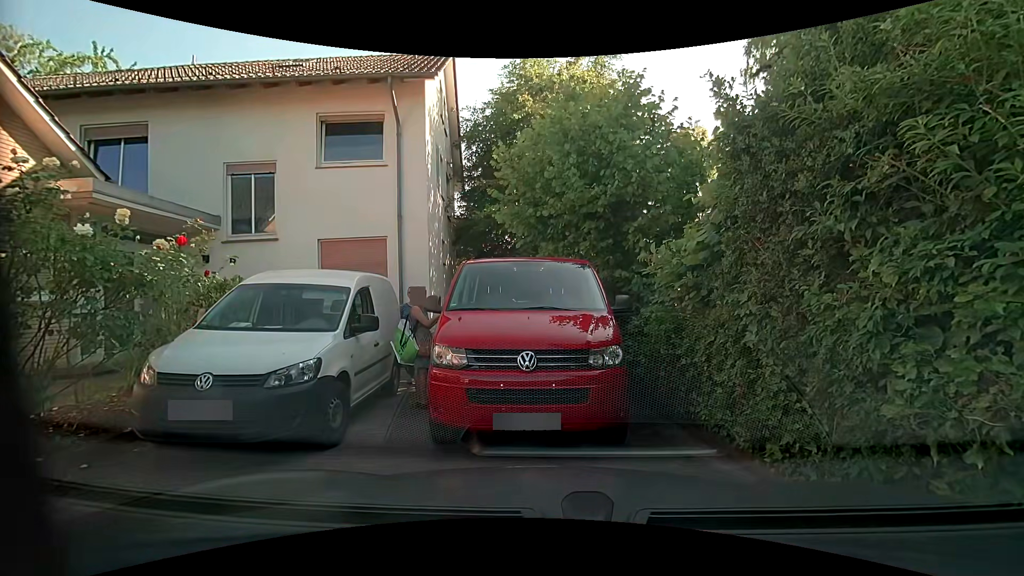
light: Day
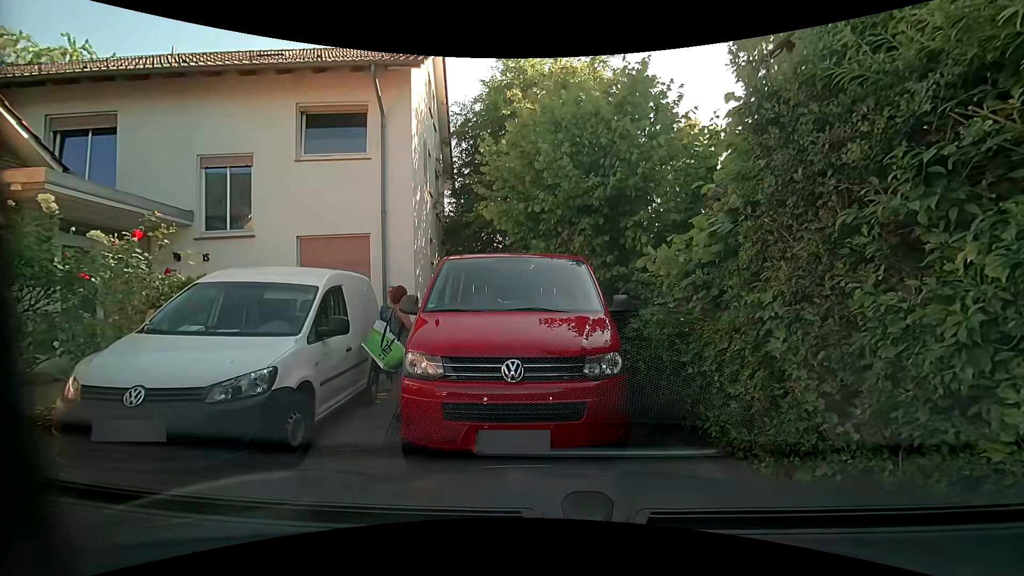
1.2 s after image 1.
(0.0, +0.6) m; 0°
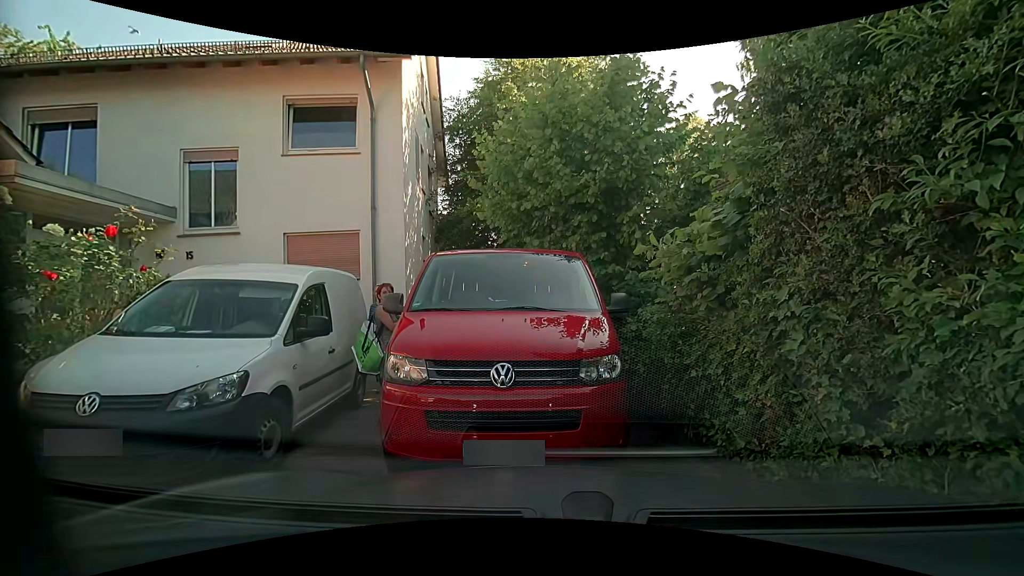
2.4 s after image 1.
(0.0, +0.3) m; 0°
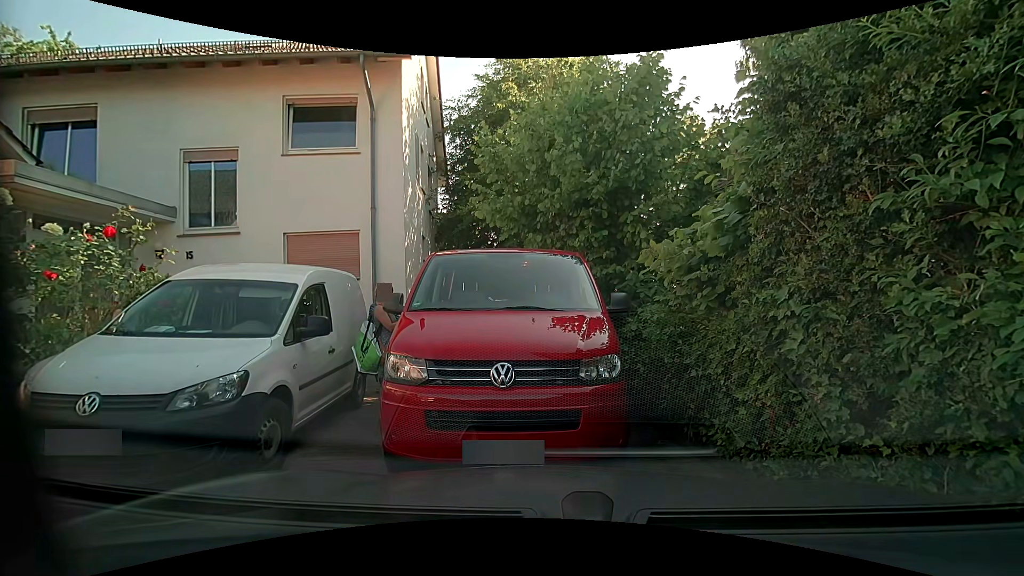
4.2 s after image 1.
(0.0, 0.0) m; 0°
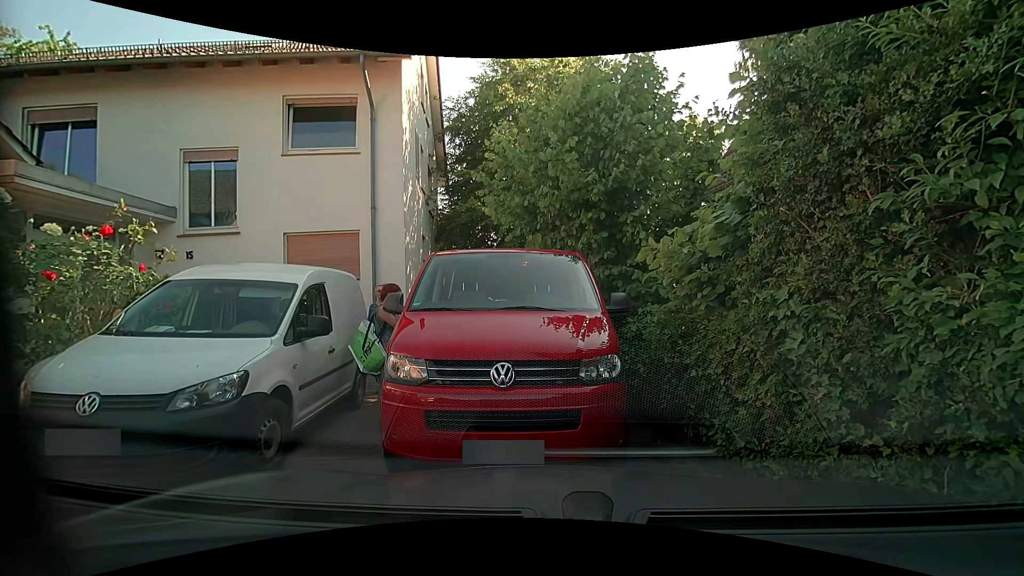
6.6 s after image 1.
(0.0, 0.0) m; 0°
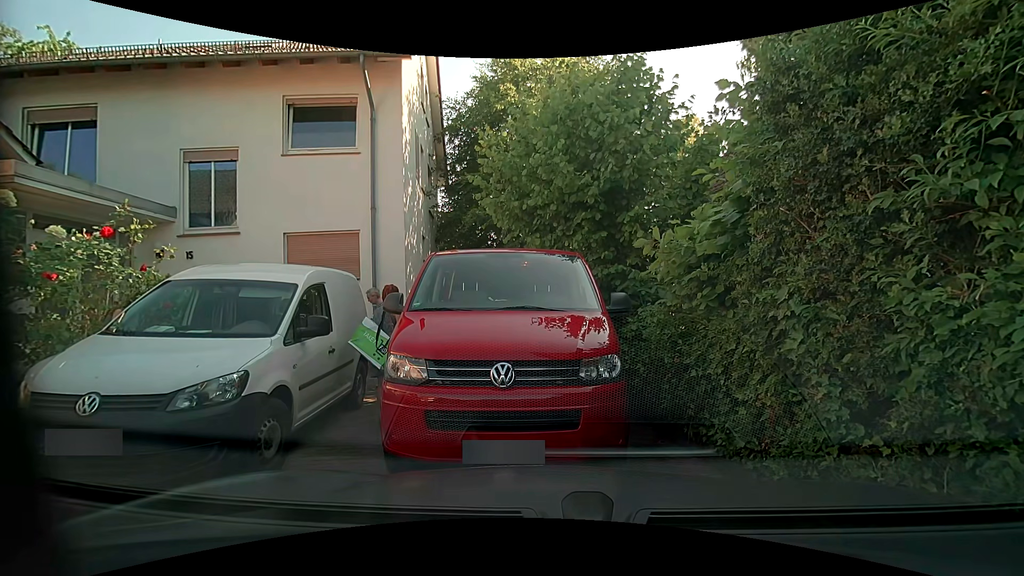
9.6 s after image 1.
(0.0, 0.0) m; 0°
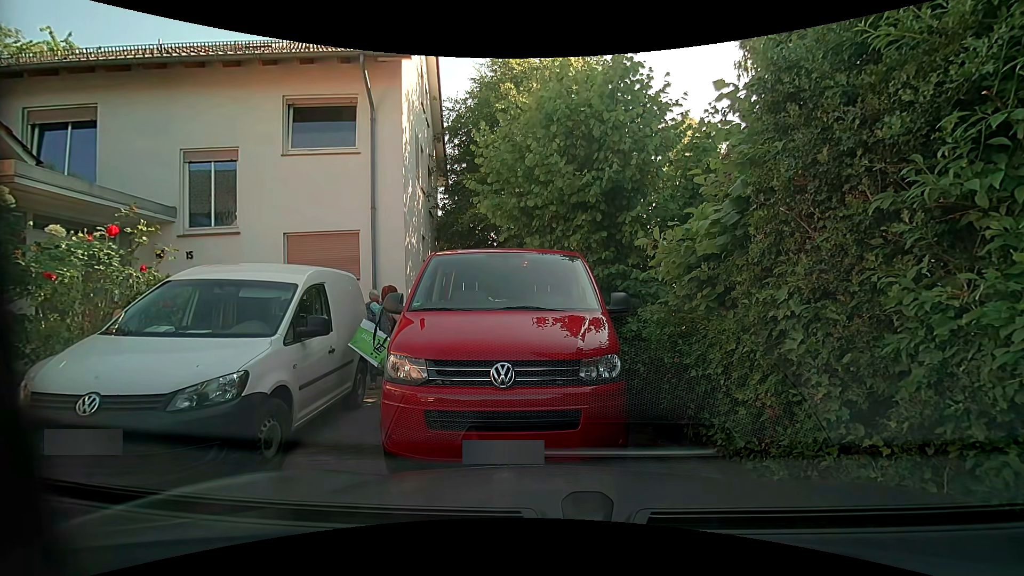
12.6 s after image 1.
(0.0, 0.0) m; 0°
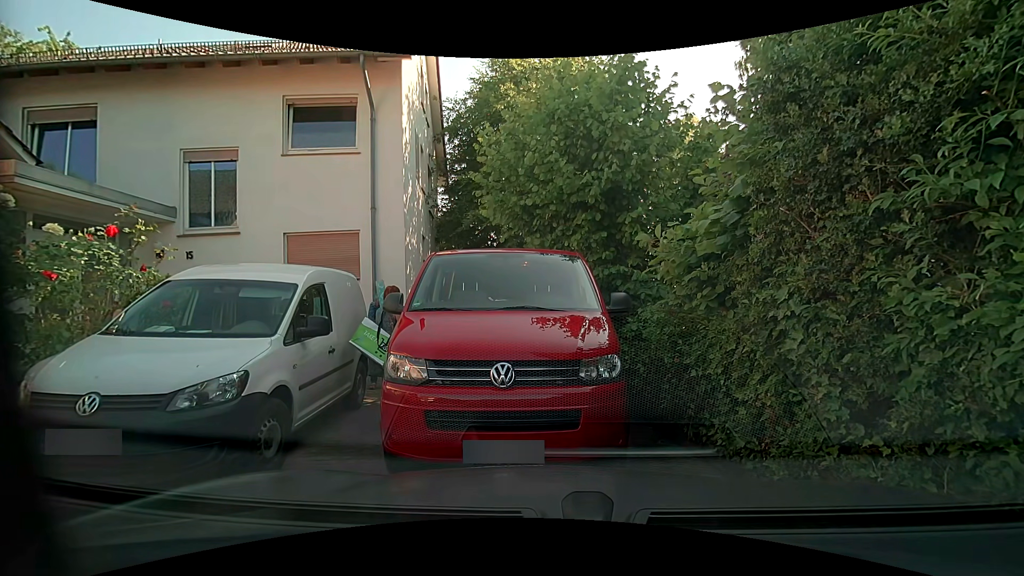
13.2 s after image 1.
(0.0, 0.0) m; 0°
